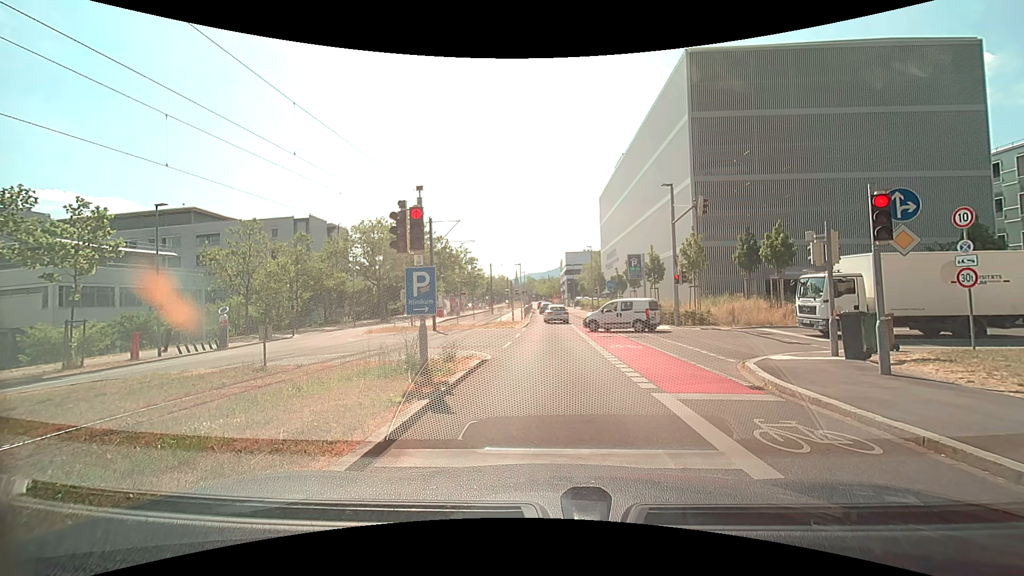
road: secondary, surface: asphalt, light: Day
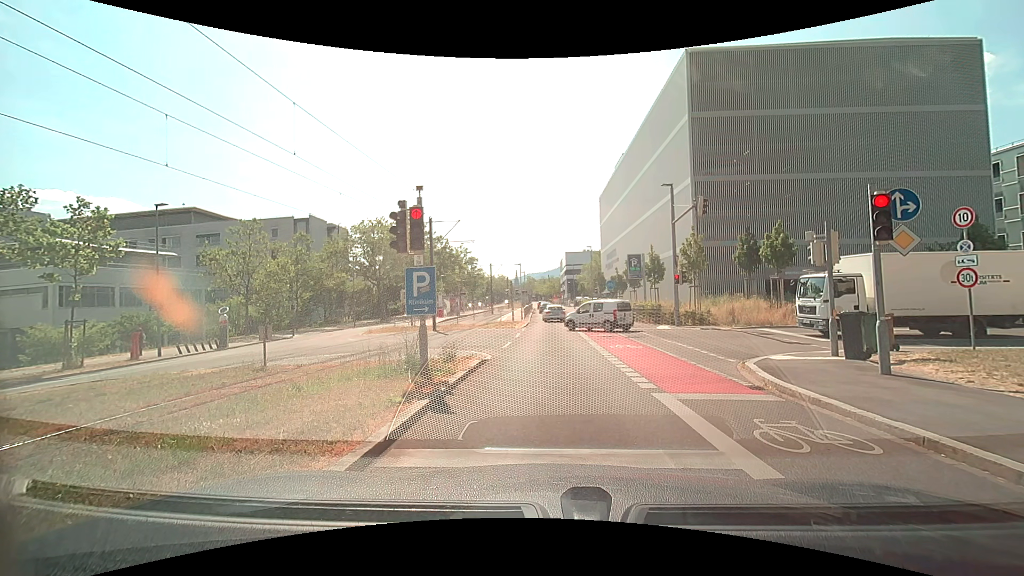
(0.0, 0.0) m; 0°
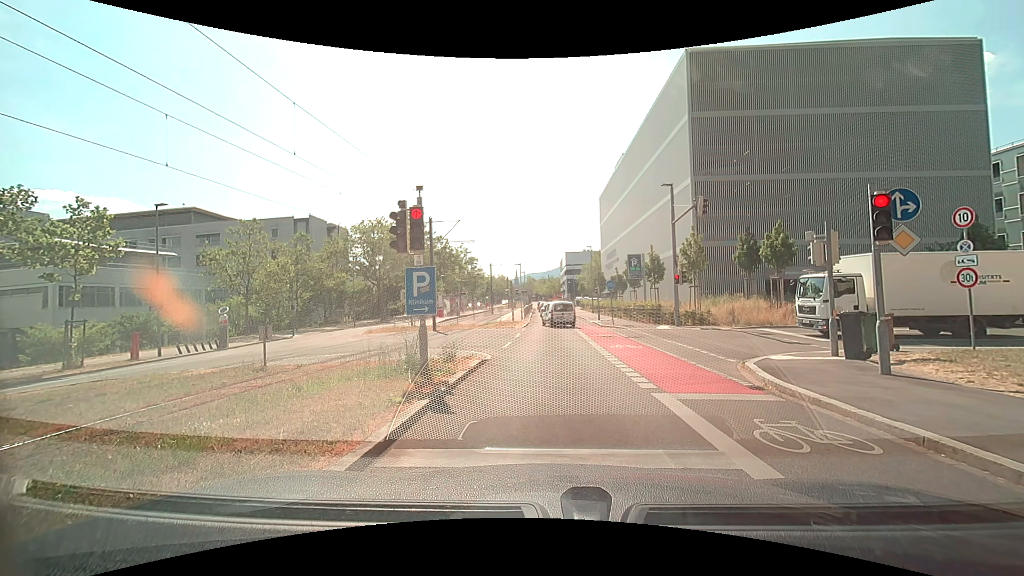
(0.0, 0.0) m; 0°
(0, +10) (0, +20) (0, +30) (-1, +40) (-1, +50) (-1, +60) (-1, +70) (-2, +80) (-2, +90) (-2, +100) m
